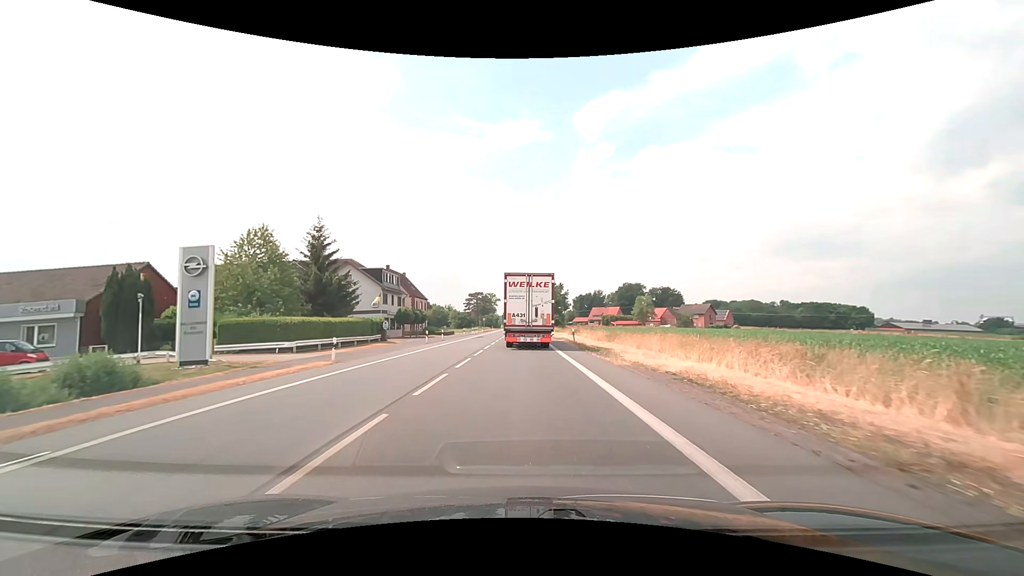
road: primary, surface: asphalt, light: Day
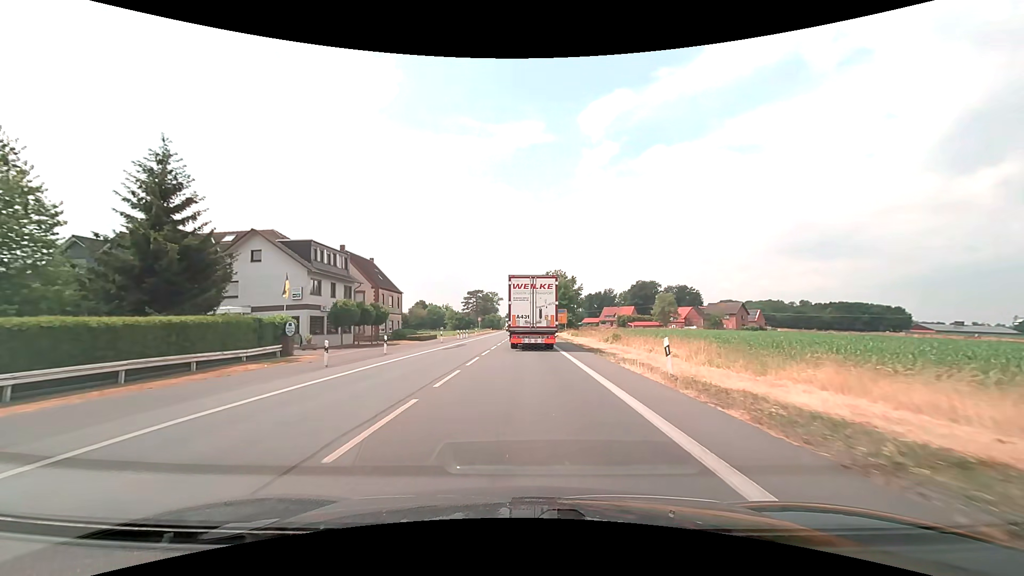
(-0.1, +22.7) m; 0°
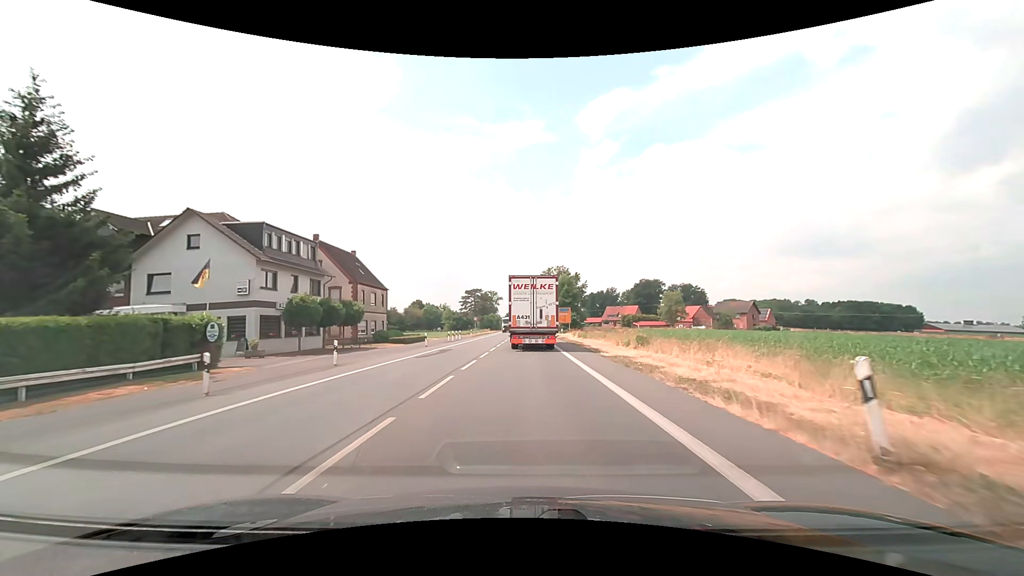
(0.0, +7.7) m; 0°
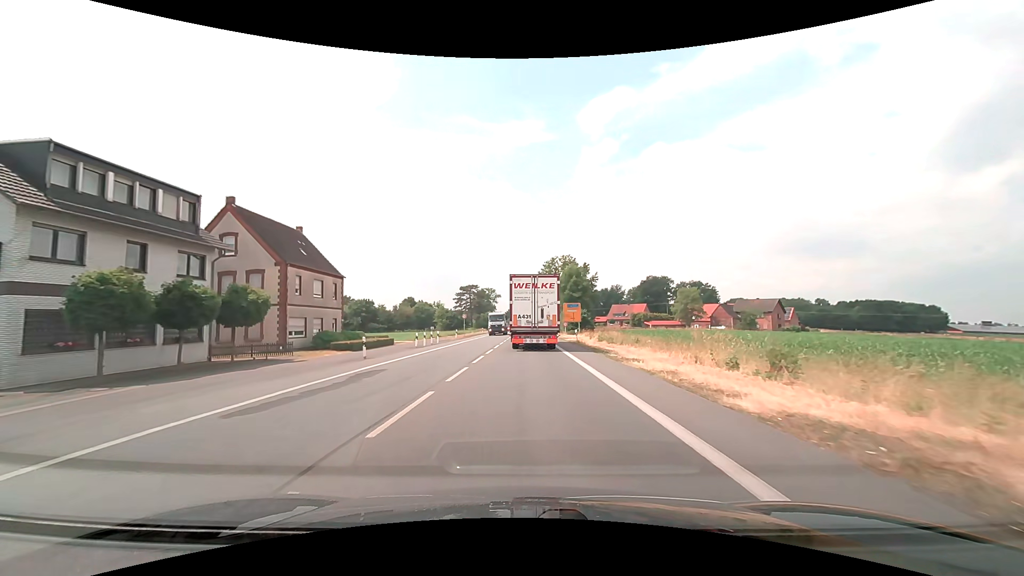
(0.0, +15.4) m; 0°
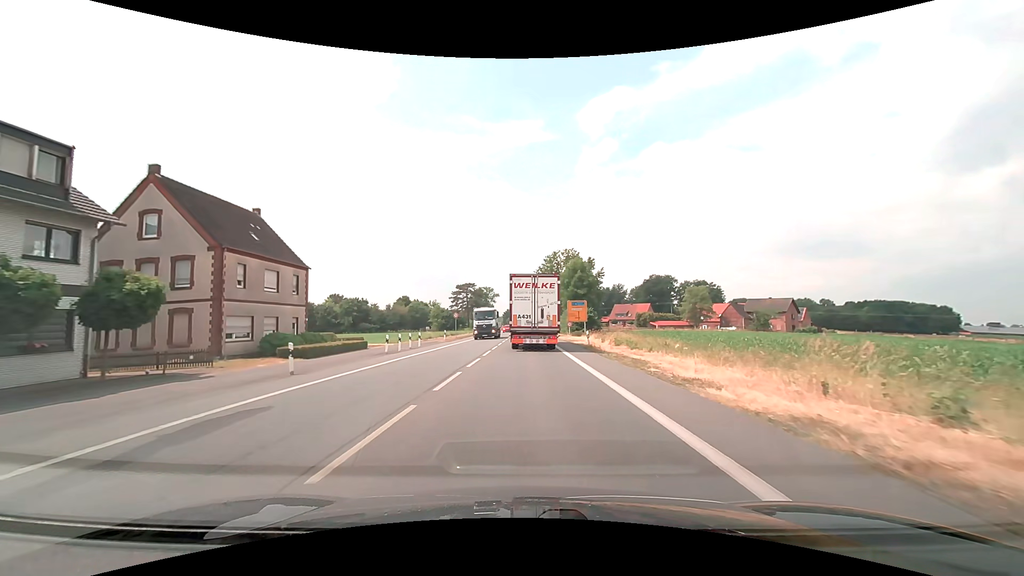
(0.0, +7.7) m; 0°
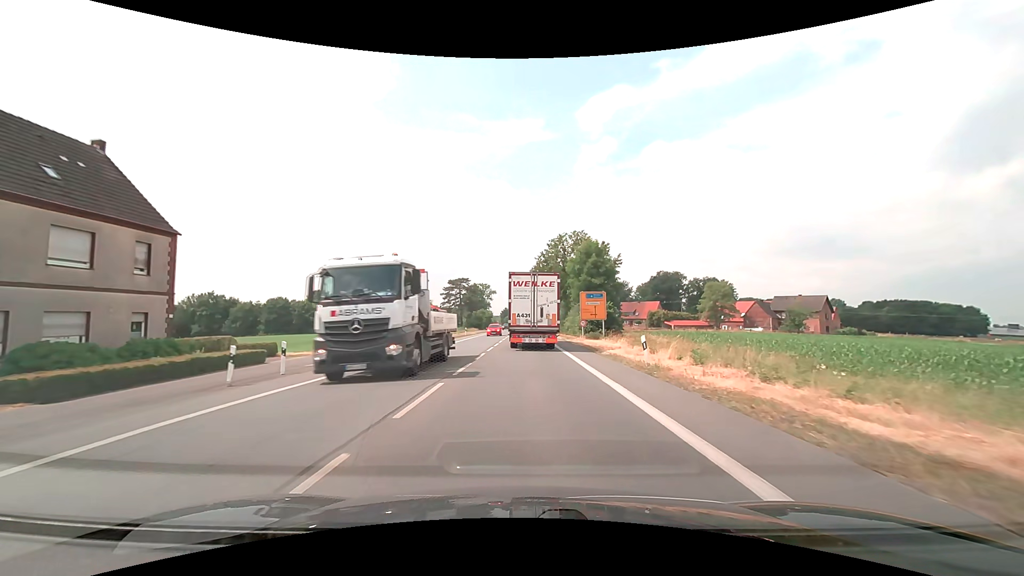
(0.0, +15.3) m; 0°
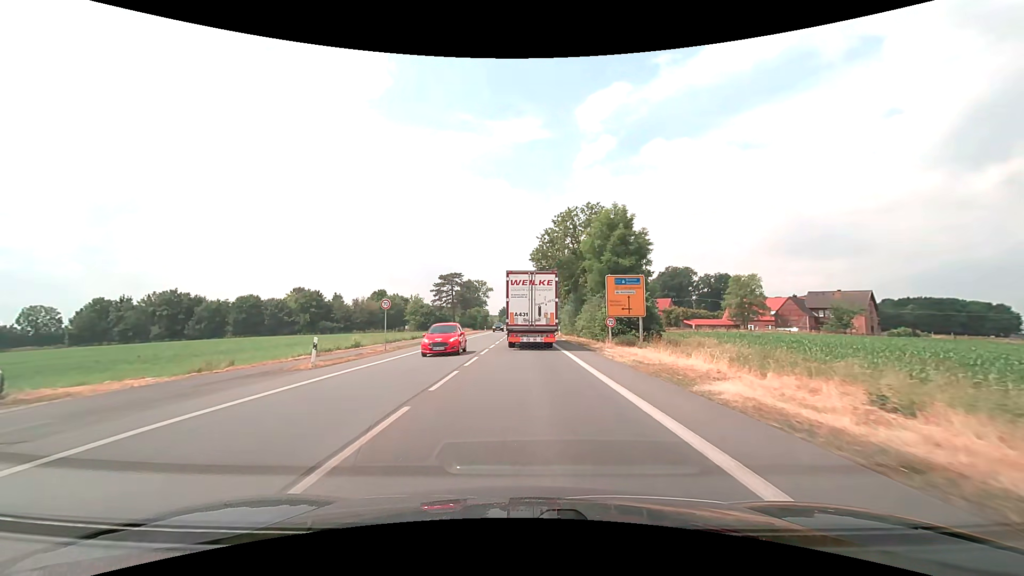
(+0.1, +15.2) m; 0°
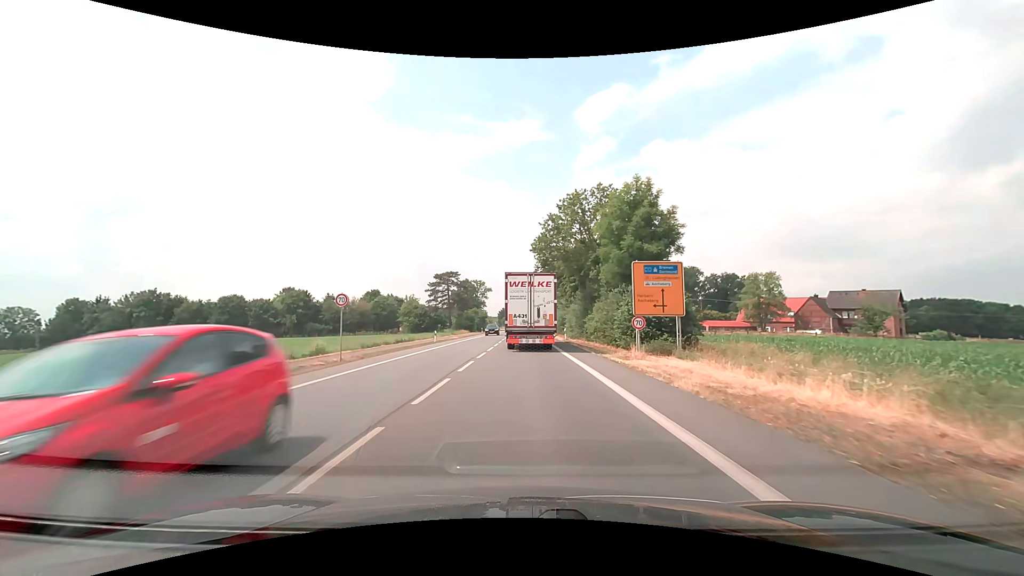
(0.0, +7.6) m; 0°
(0, +10) (0, +20) (0, +30) (0, +40) (0, +50) (0, +60) (0, +70) (0, +80) (0, +90) (0, +100) m
